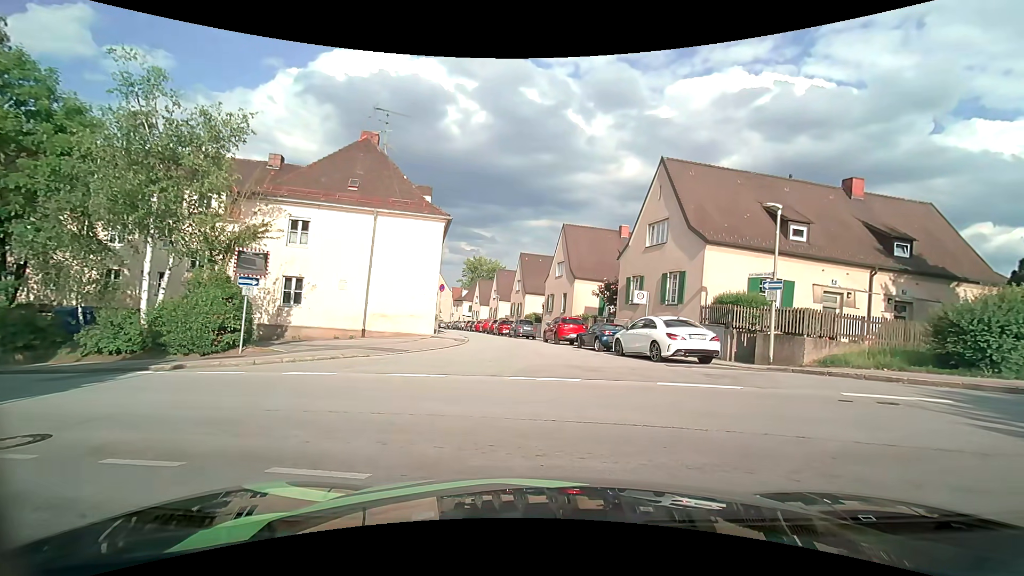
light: Day
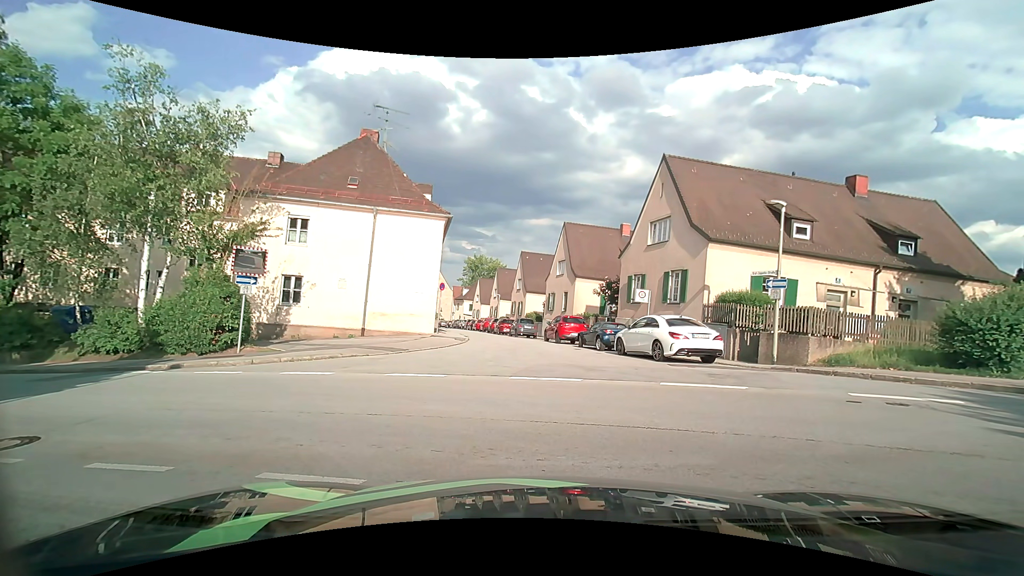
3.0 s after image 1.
(0.0, +0.3) m; 0°
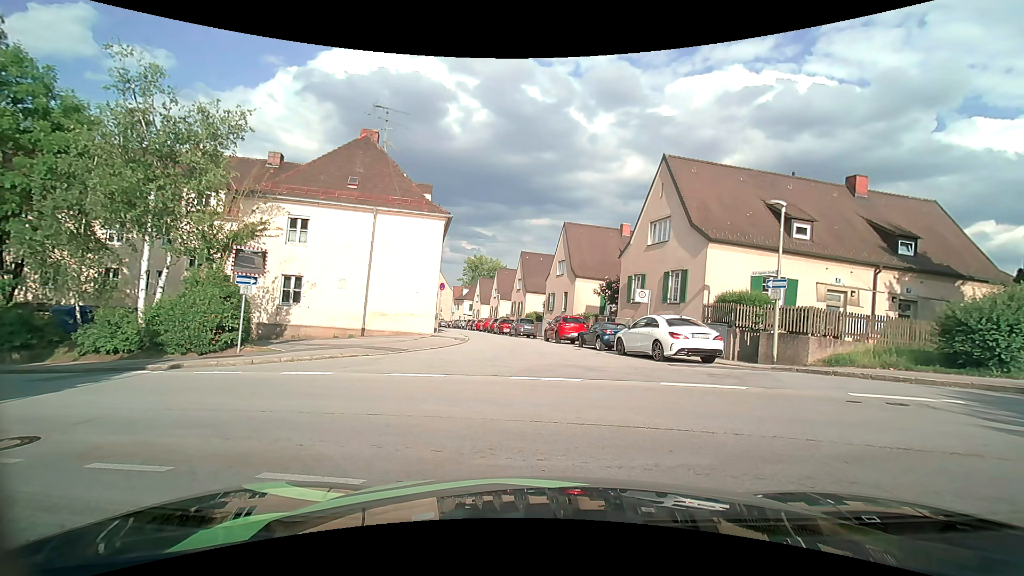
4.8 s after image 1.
(0.0, 0.0) m; 0°
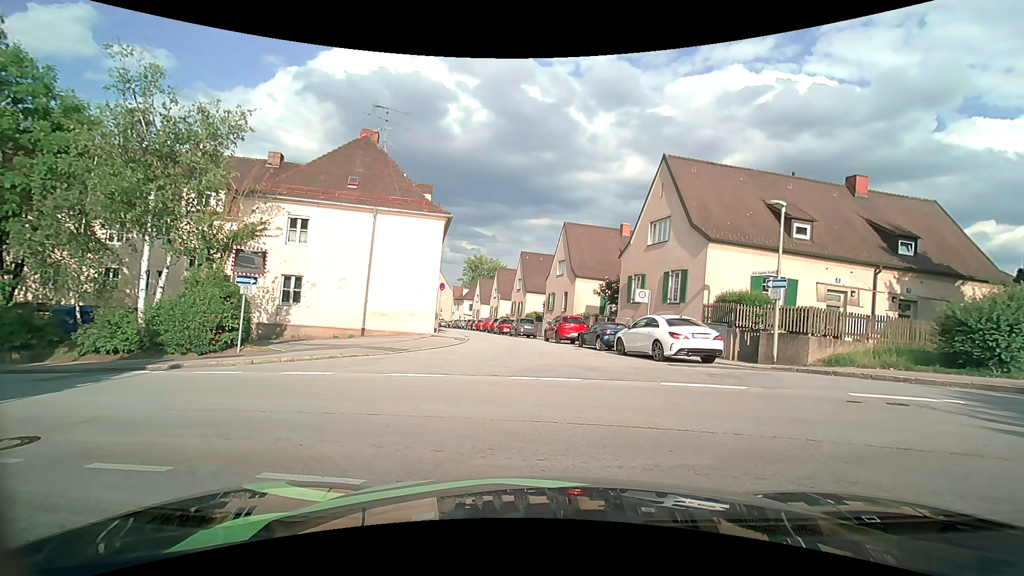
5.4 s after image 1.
(0.0, 0.0) m; 0°
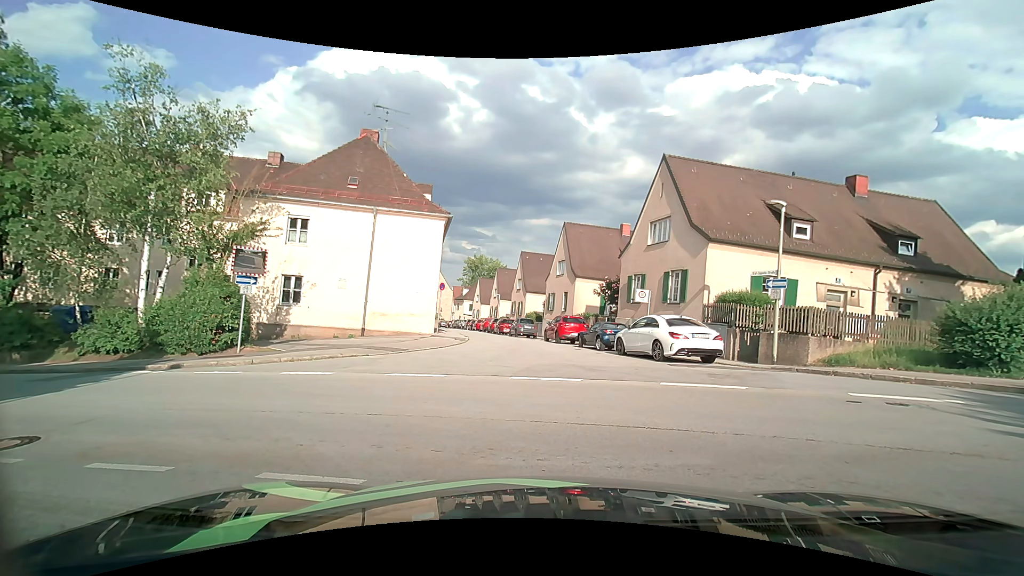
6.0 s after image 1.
(0.0, 0.0) m; 0°
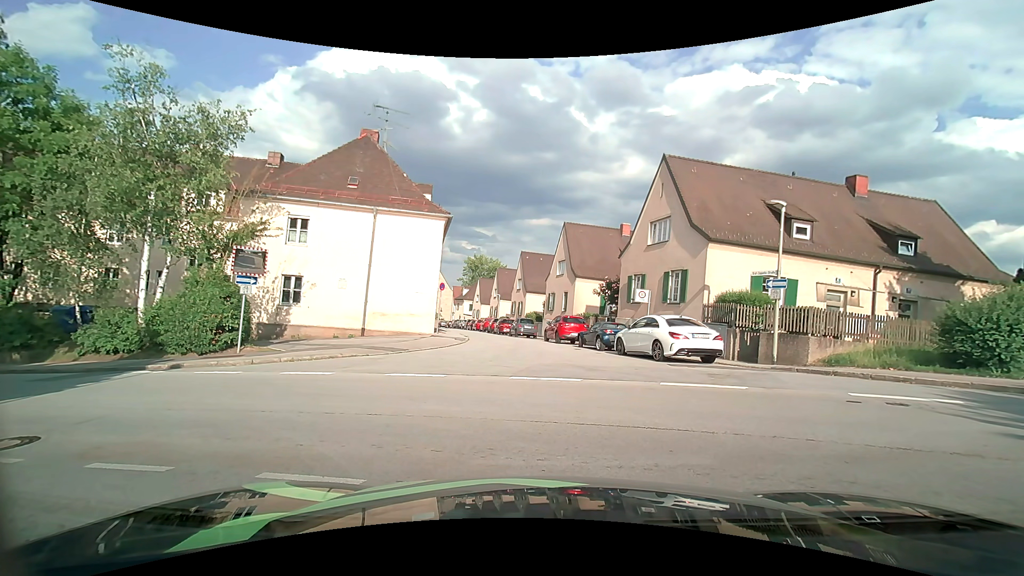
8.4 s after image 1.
(0.0, 0.0) m; 0°
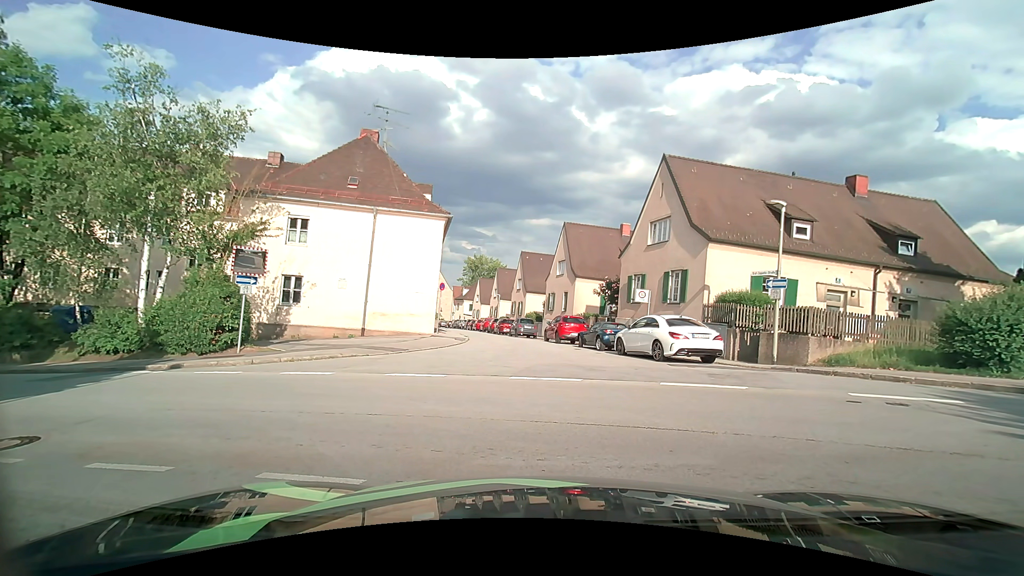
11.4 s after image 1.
(0.0, 0.0) m; 0°
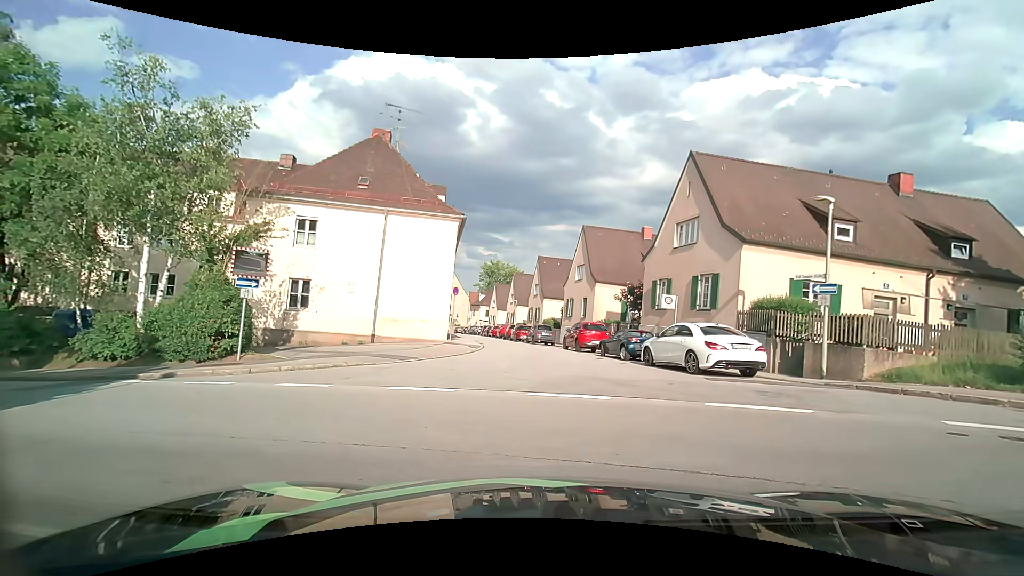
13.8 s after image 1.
(0.0, +1.4) m; -2°
(-4, +9) (-14, +12) (-23, +15) (-33, +19) (-42, +22) (-52, +25) (-61, +27) (-70, +31) (-76, +39) (-76, +49) m
